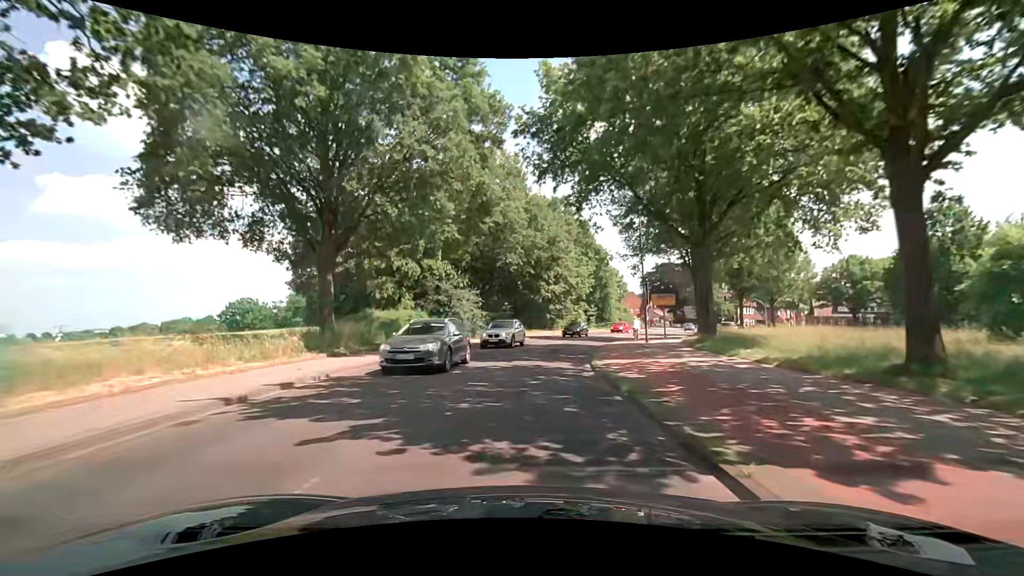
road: secondary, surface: asphalt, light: Day
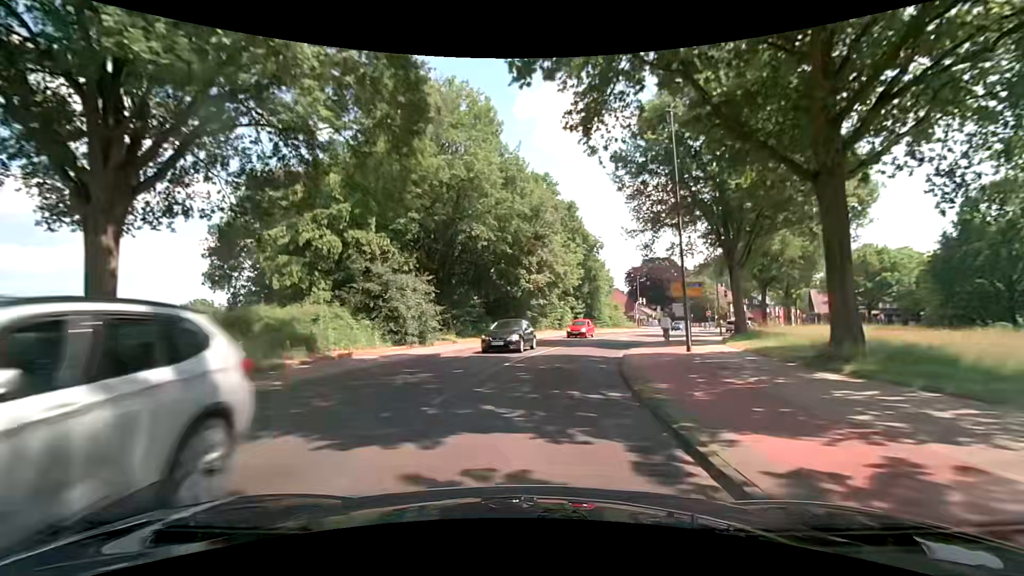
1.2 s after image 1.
(+0.2, +11.8) m; +2°
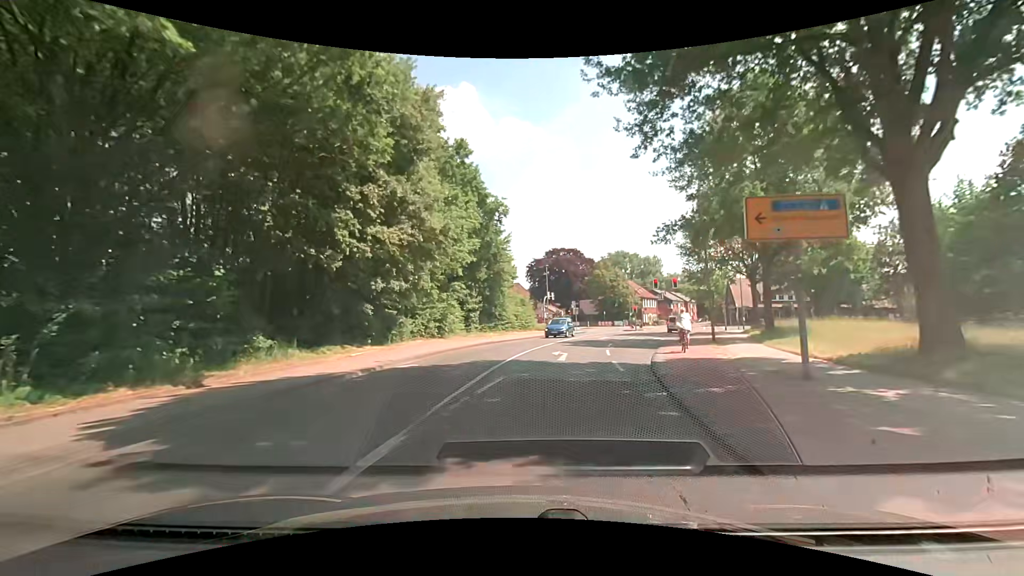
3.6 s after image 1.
(+2.3, +22.2) m; +12°
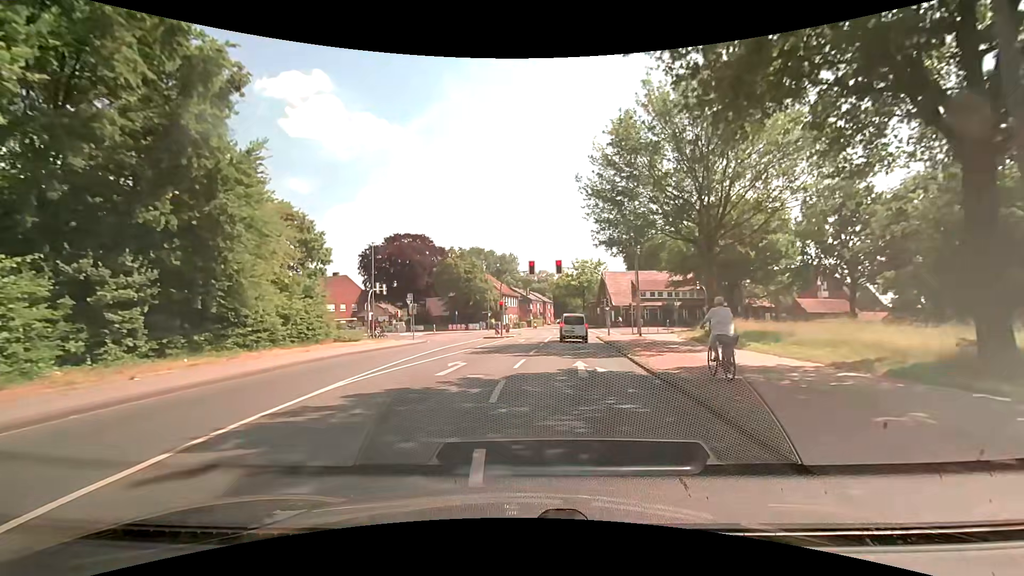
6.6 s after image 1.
(+3.5, +23.8) m; +17°
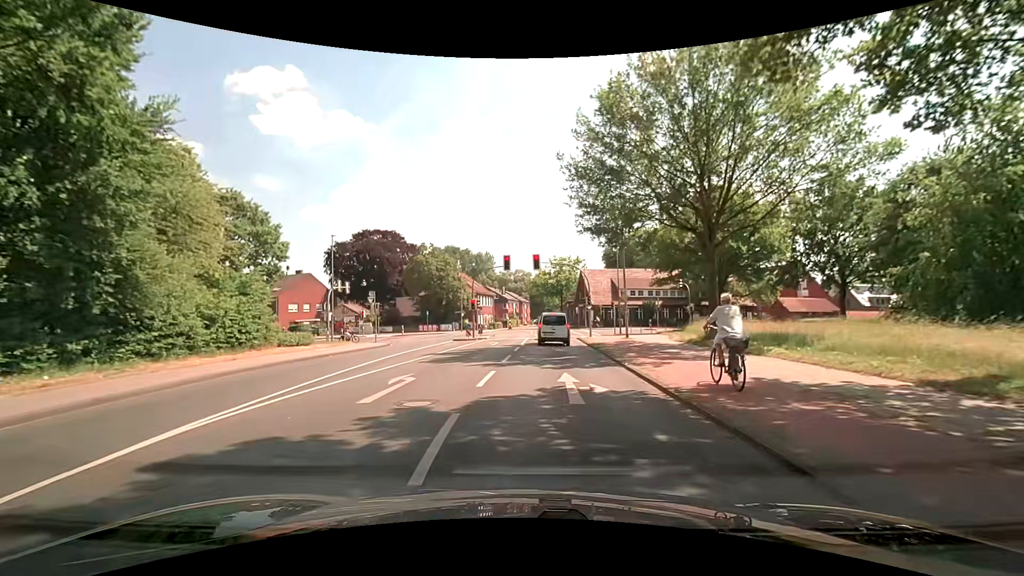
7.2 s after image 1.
(+0.1, +4.0) m; +3°
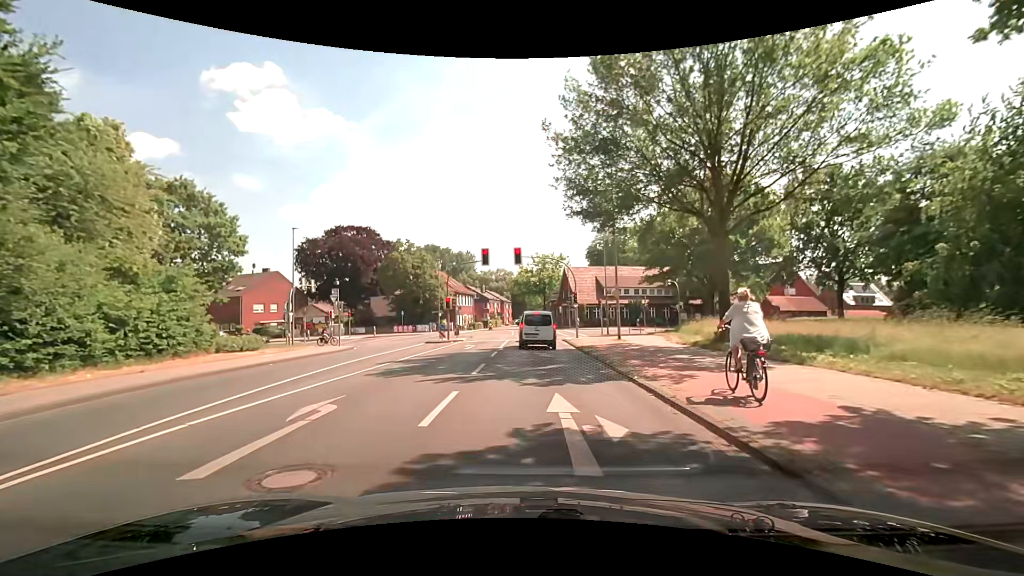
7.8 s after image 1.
(+0.1, +3.7) m; +2°
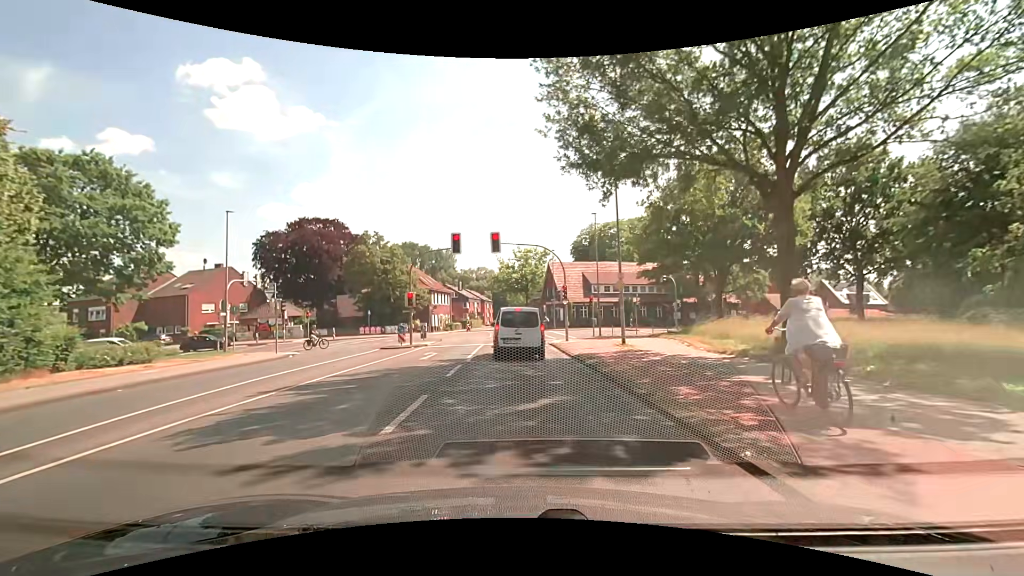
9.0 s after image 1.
(+0.1, +6.4) m; +1°
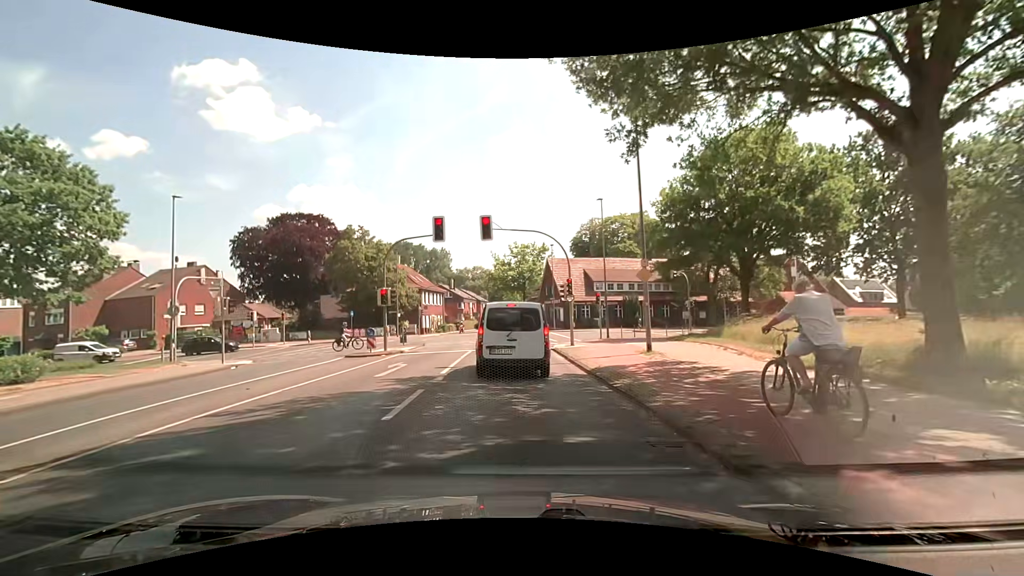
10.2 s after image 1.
(+0.1, +5.0) m; 0°
